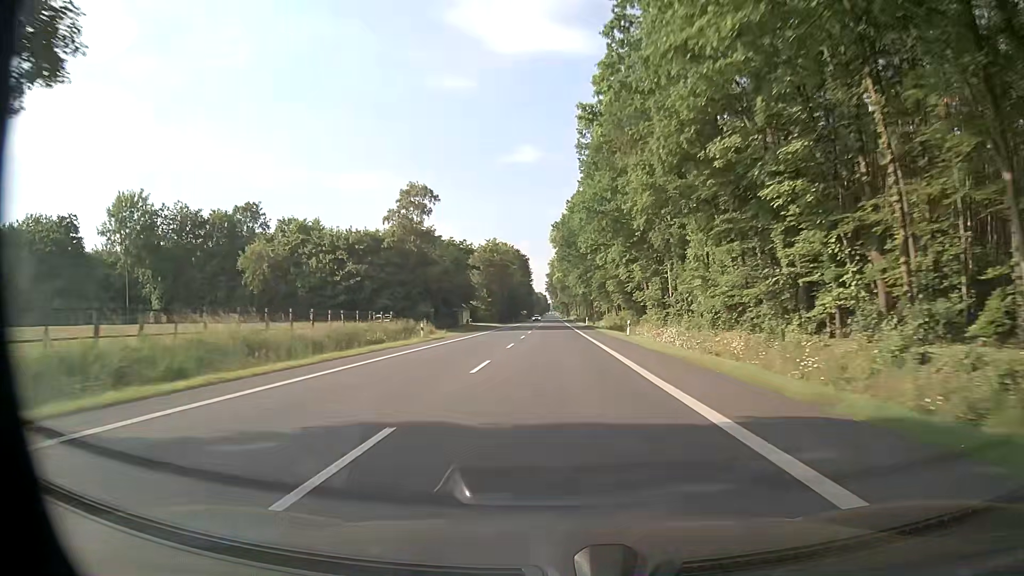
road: primary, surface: asphalt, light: Day
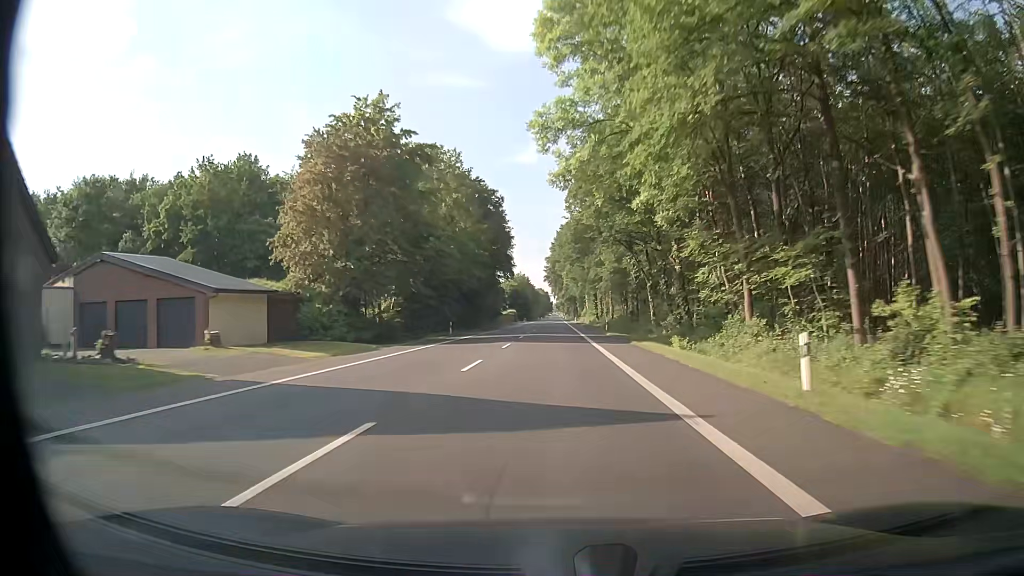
(-0.2, +84.0) m; -1°
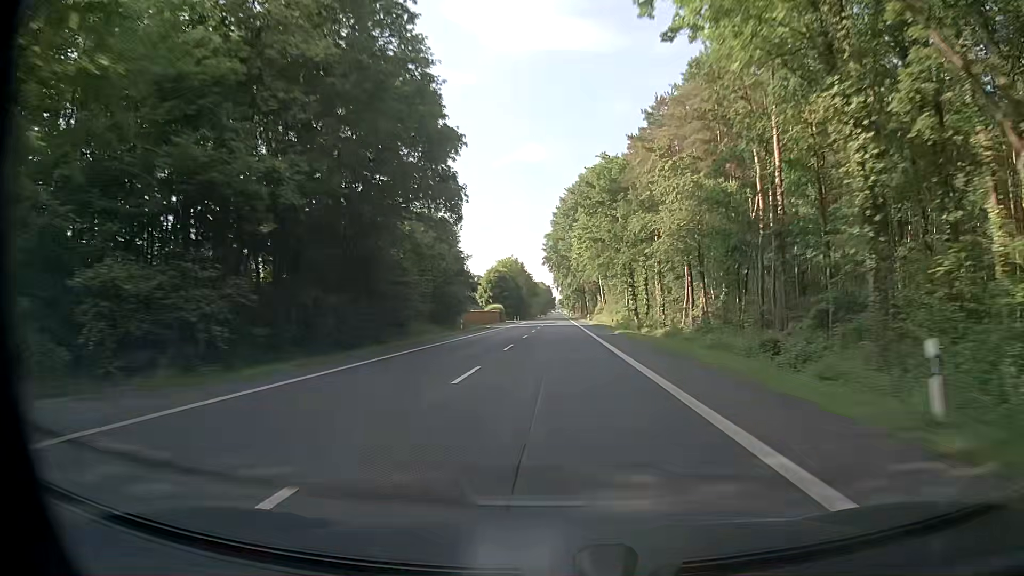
(0.0, +51.3) m; 0°
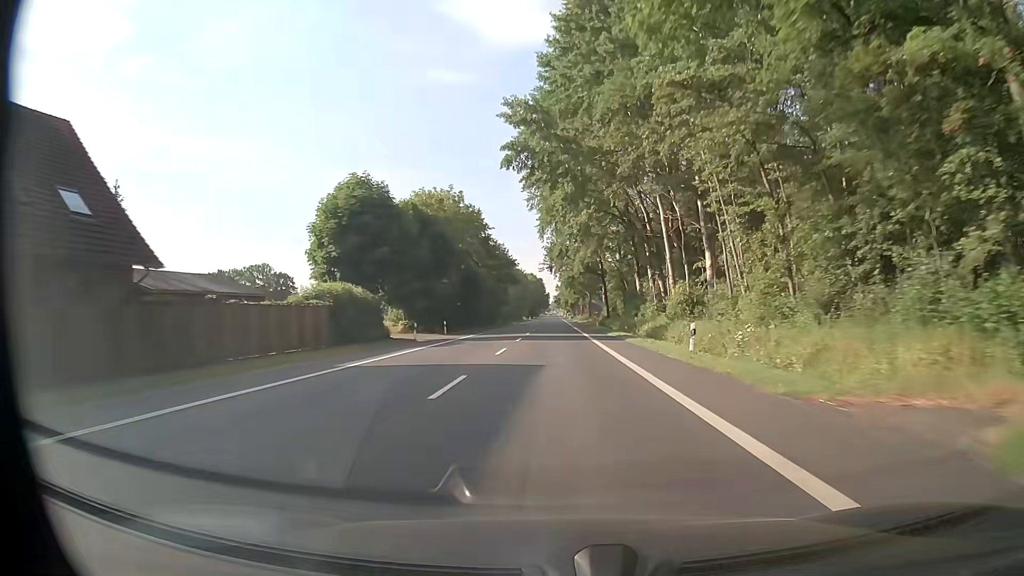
(0.0, +86.3) m; 0°
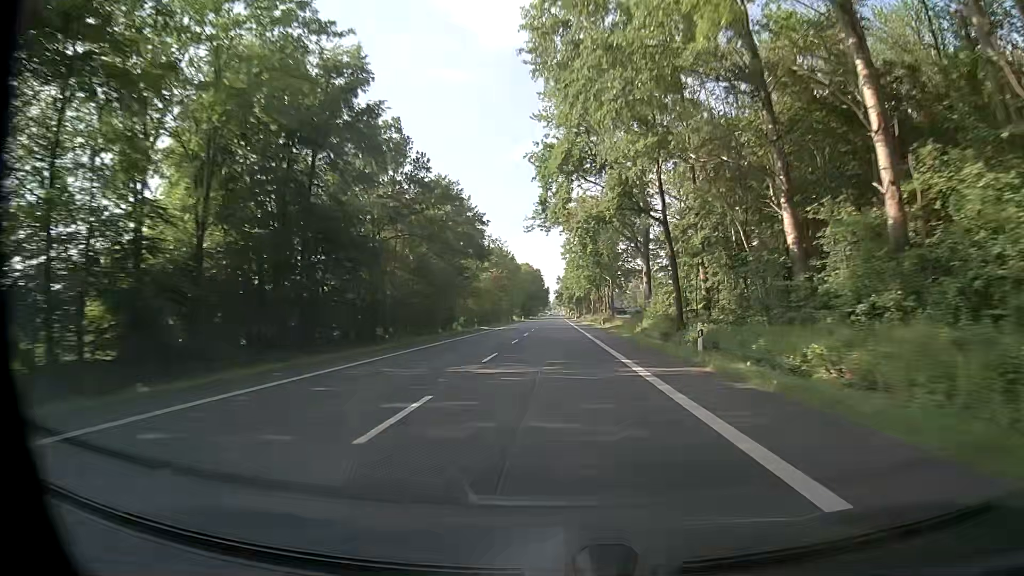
(-0.1, +52.0) m; -1°
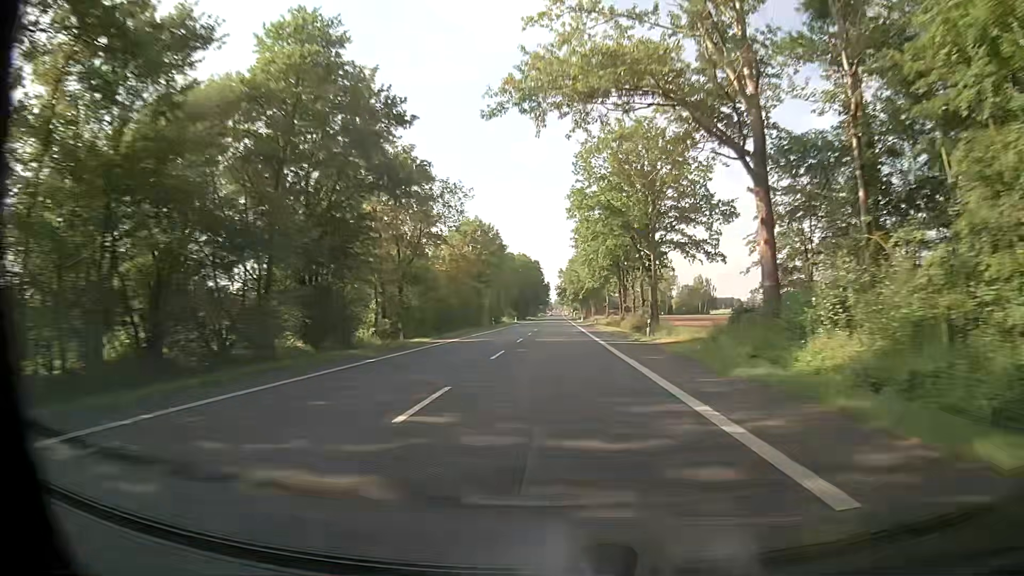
(+0.3, +34.8) m; 0°
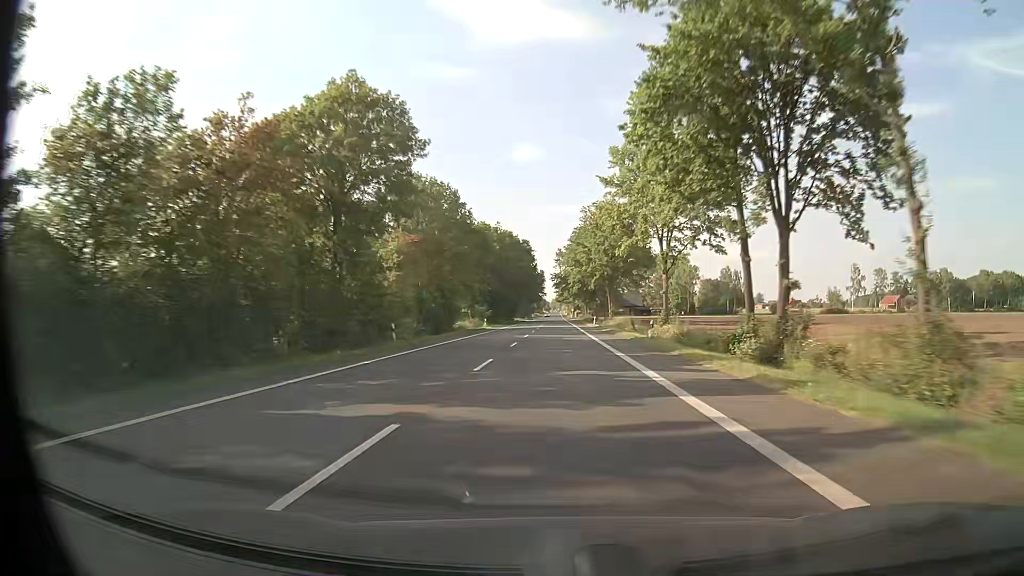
(+0.2, +52.2) m; 0°
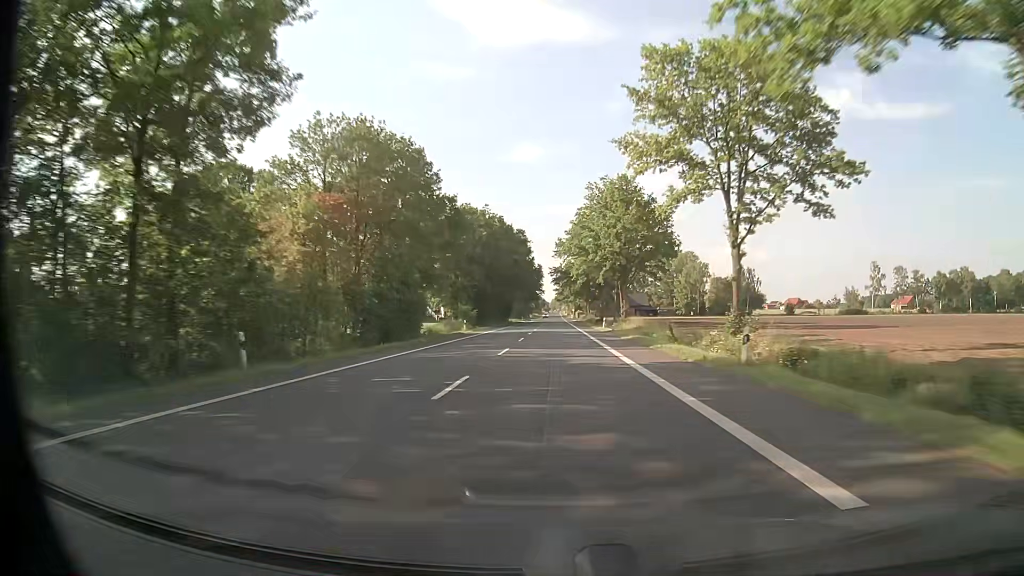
(+0.1, +17.4) m; 0°
(0, +10) (0, +20) (0, +30) (0, +40) (0, +50) (0, +60) (0, +70) (0, +80) (0, +90) (0, +100) m
